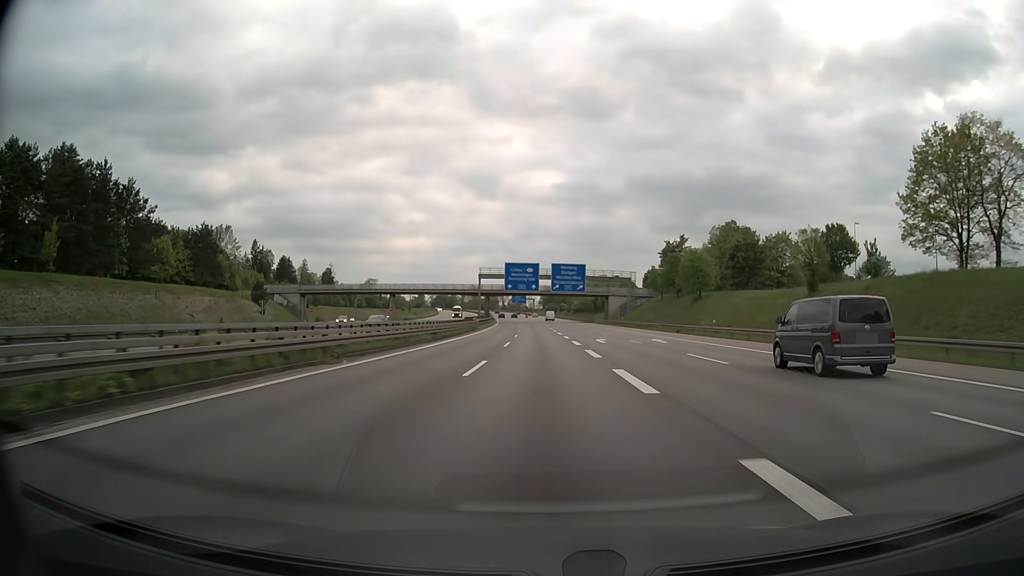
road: motorway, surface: asphalt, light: Day
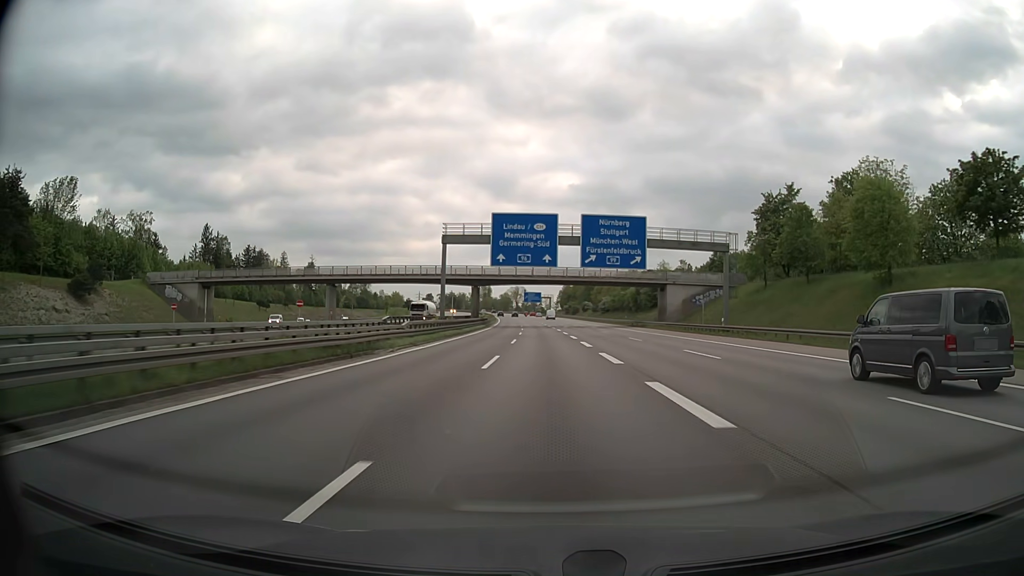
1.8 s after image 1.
(-0.7, +52.0) m; -1°
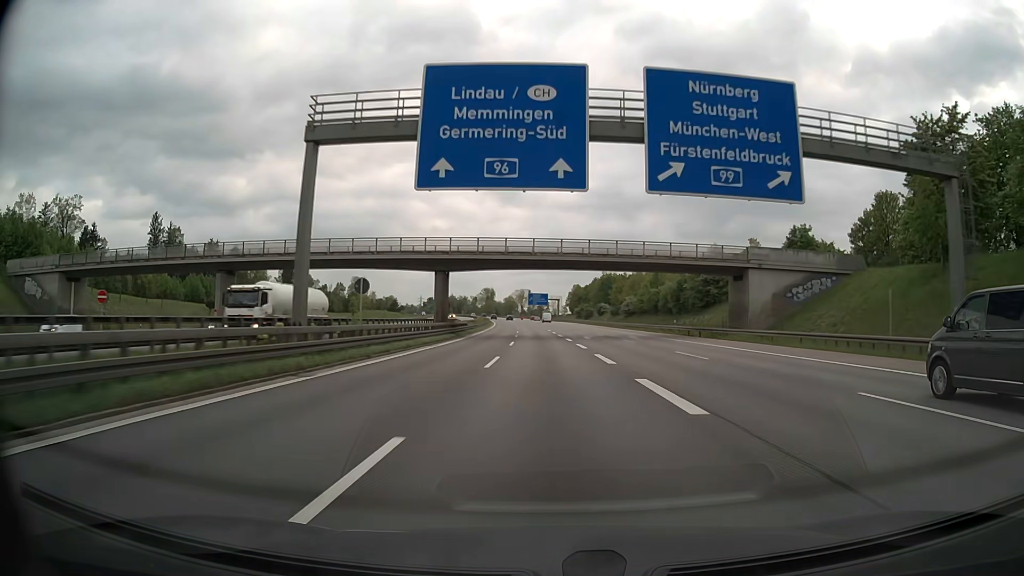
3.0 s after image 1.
(-0.2, +34.7) m; -1°
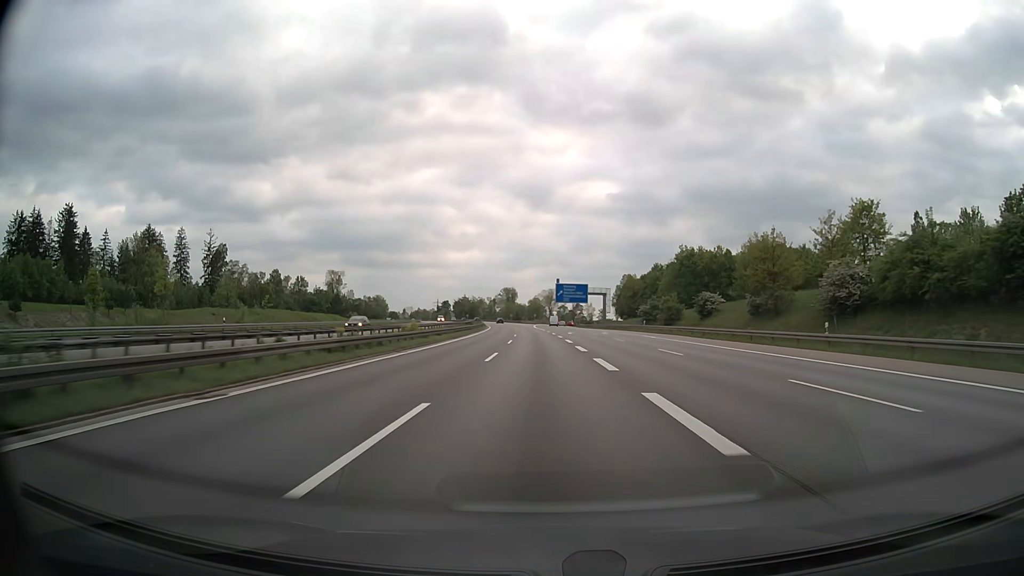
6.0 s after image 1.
(-1.6, +86.8) m; -3°
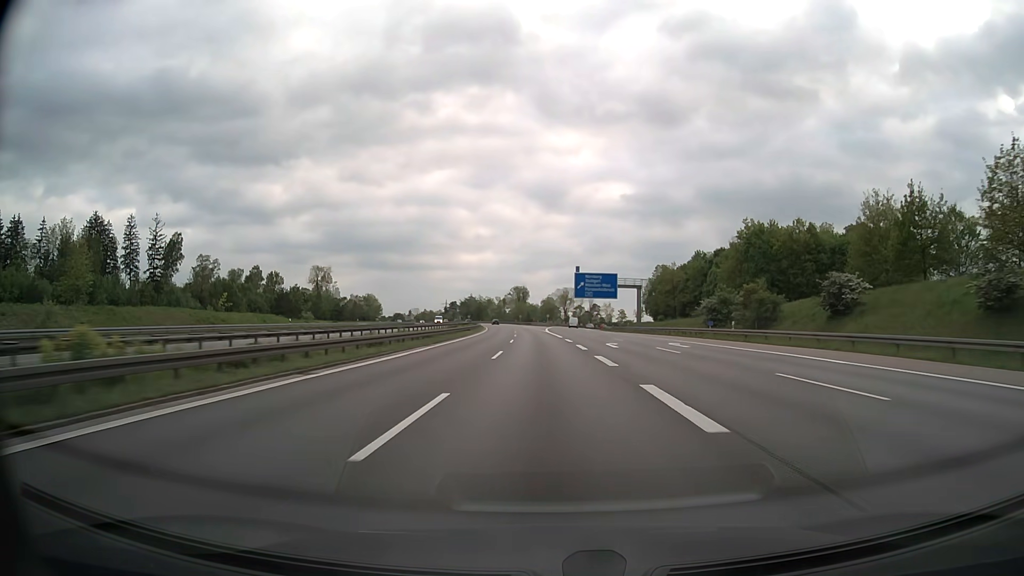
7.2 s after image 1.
(-0.3, +34.7) m; -1°
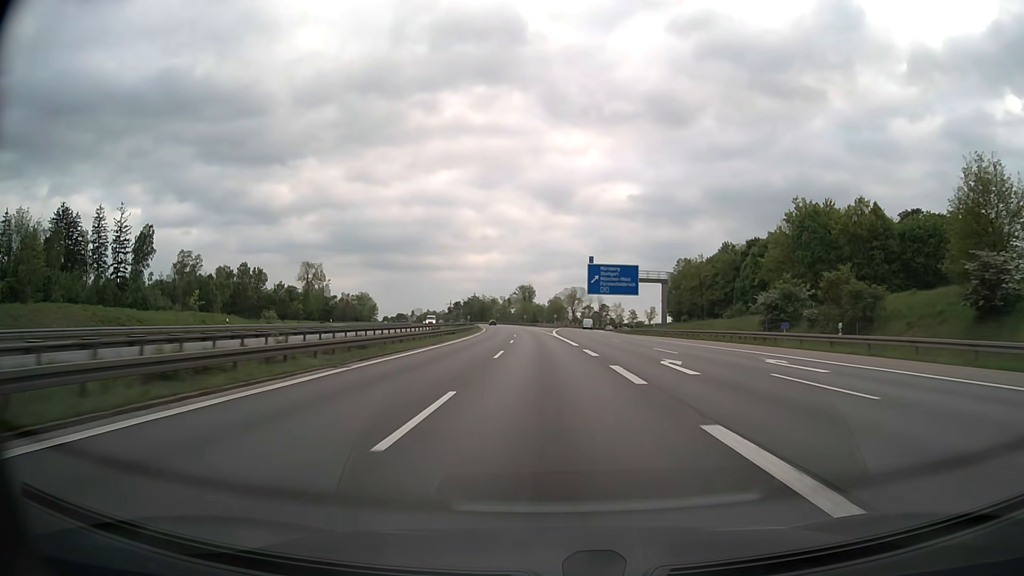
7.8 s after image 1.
(-0.1, +17.4) m; -1°
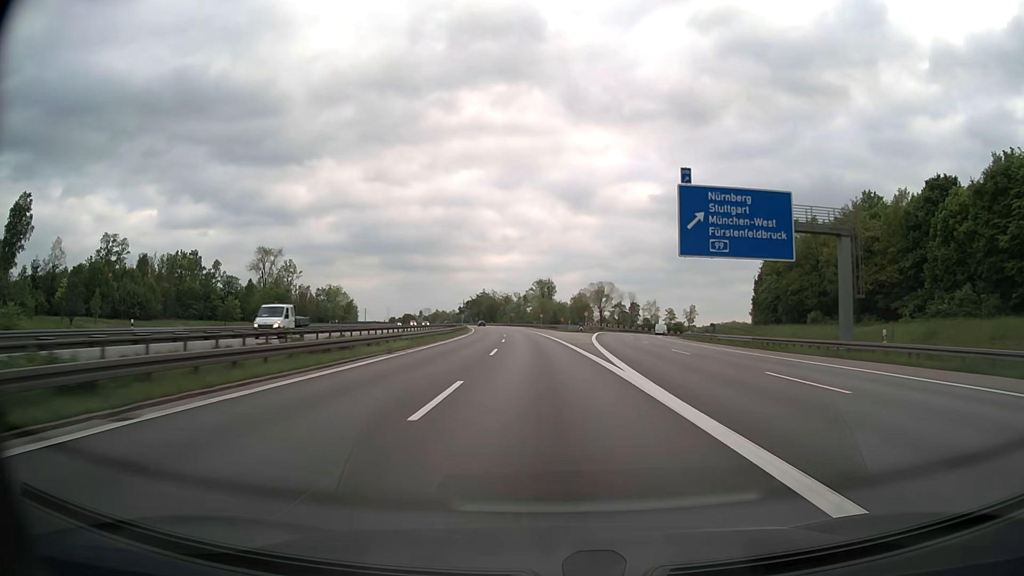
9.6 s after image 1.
(-0.8, +52.2) m; -2°
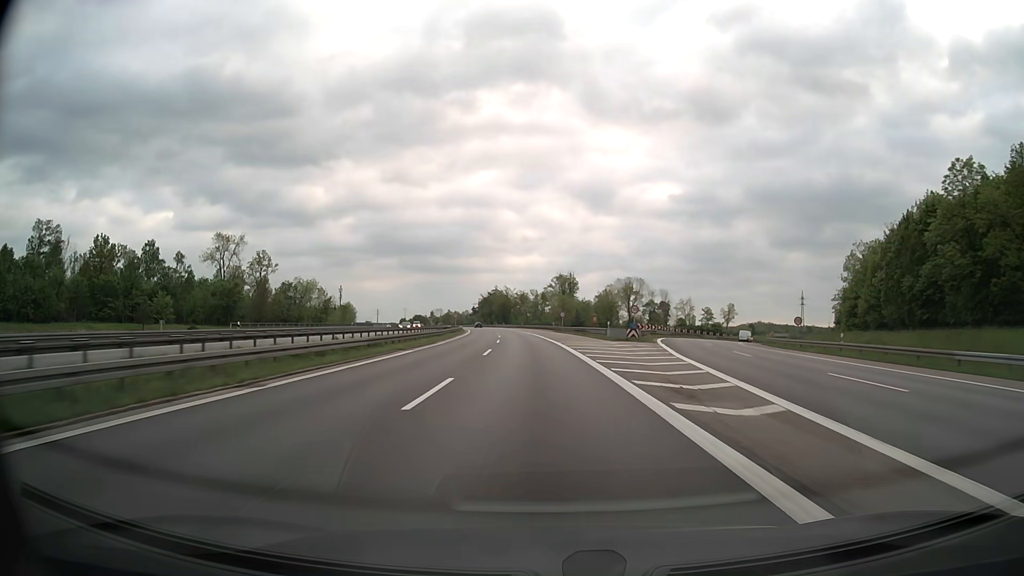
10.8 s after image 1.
(-0.4, +34.8) m; -1°
(0, +10) (0, +20) (-1, +30) (-1, +40) (-1, +50) (-2, +60) (-3, +70) (-4, +80) (-5, +90) (-6, +100) m
